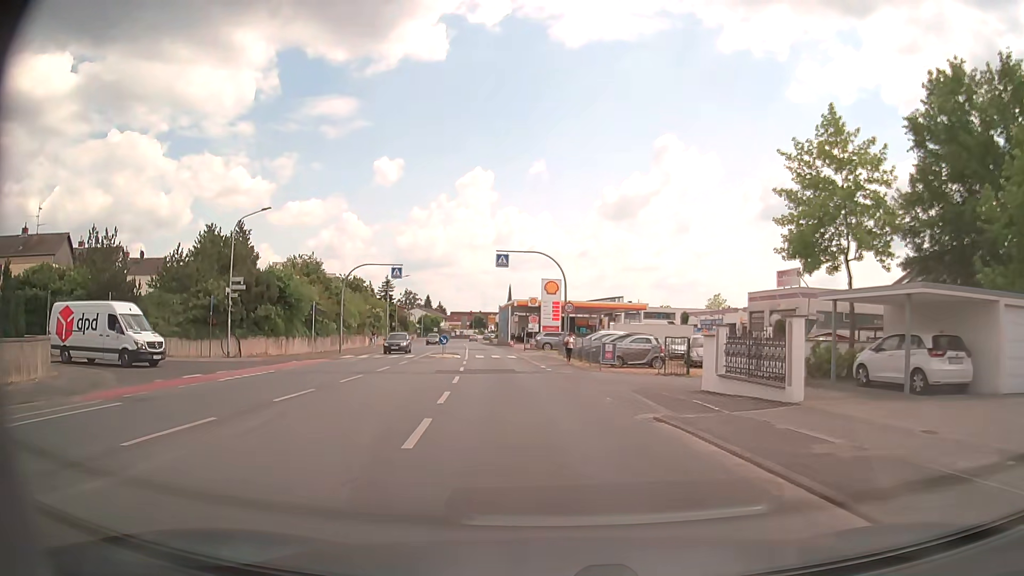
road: tertiary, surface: asphalt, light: Day
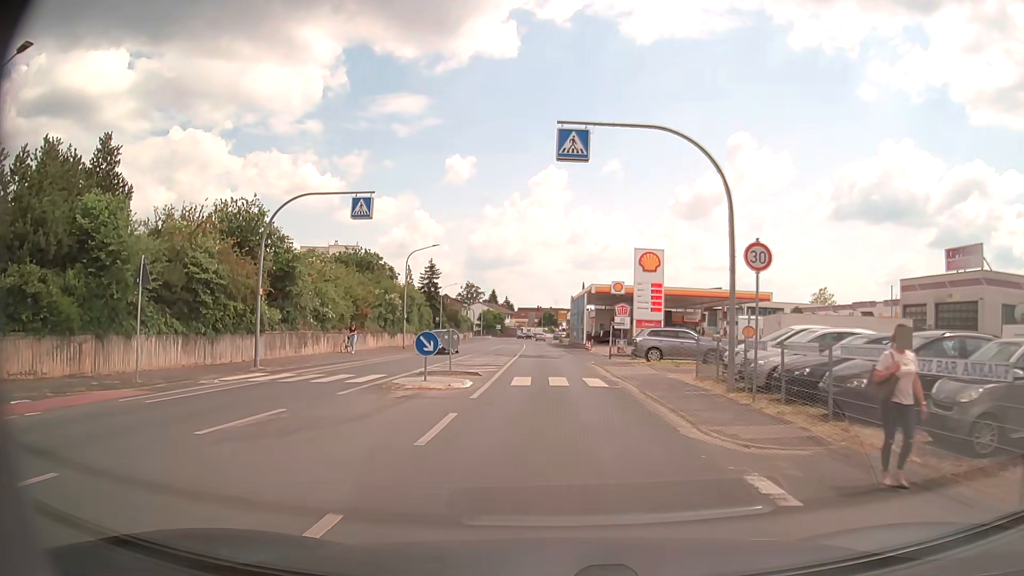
(-1.5, +24.0) m; -6°
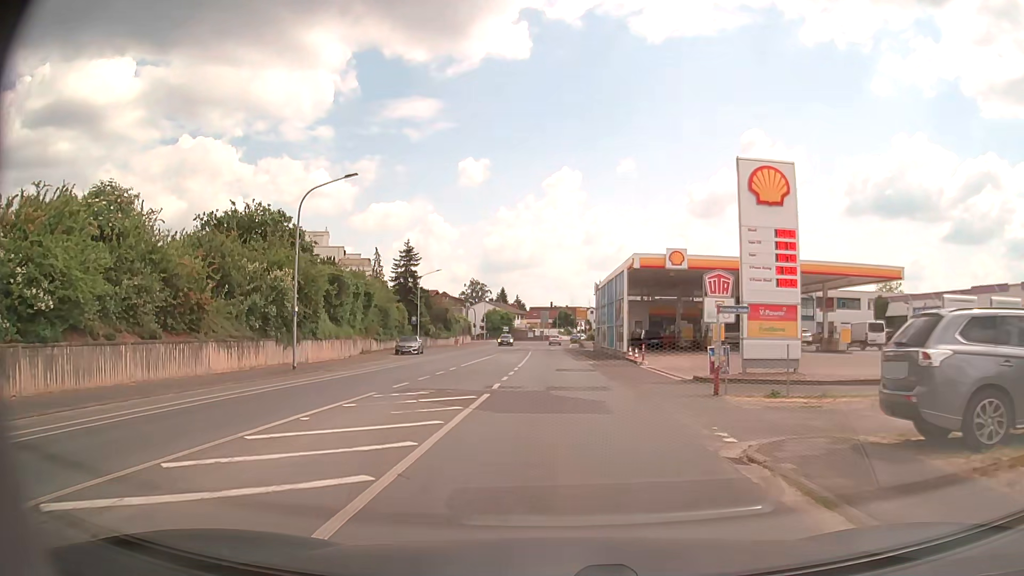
(-0.2, +24.2) m; -1°
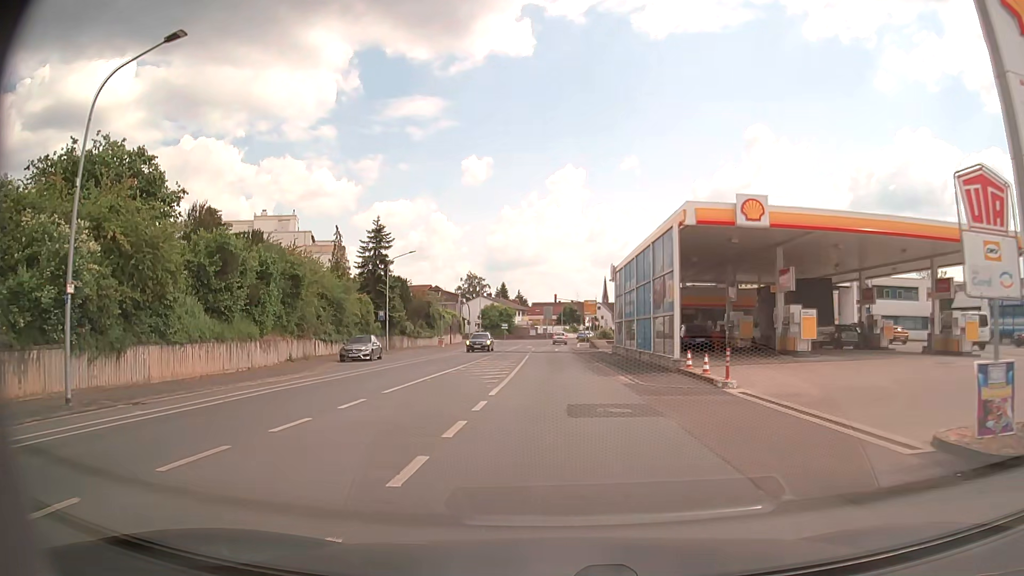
(-0.1, +14.4) m; 0°
(0, +10) (0, +20) (0, +30) (0, +40) (0, +50) (0, +60) (0, +70) (0, +80) (0, +90) (+1, +100) m
